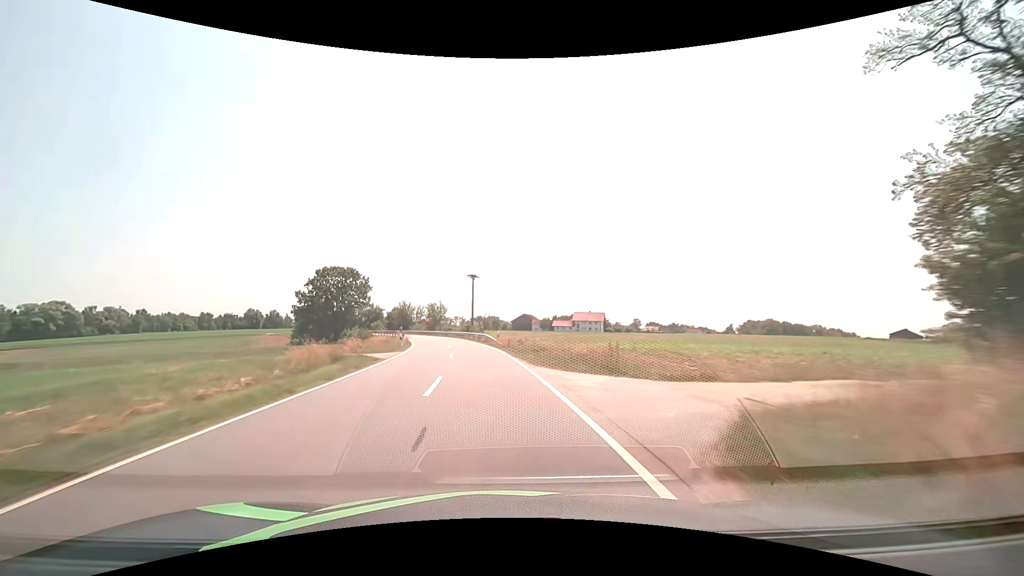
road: tertiary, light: Day
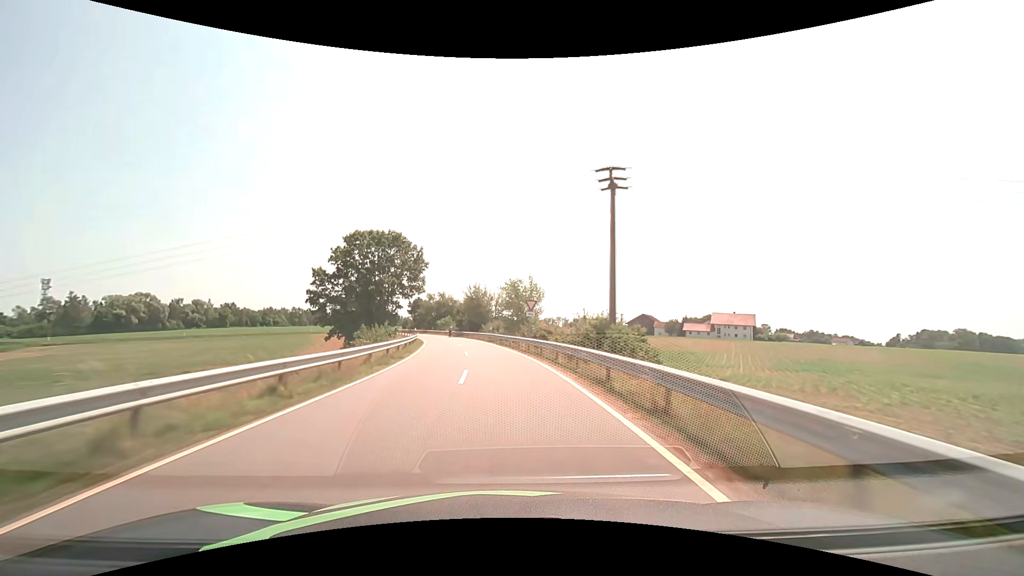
(-4.9, +46.4) m; -12°
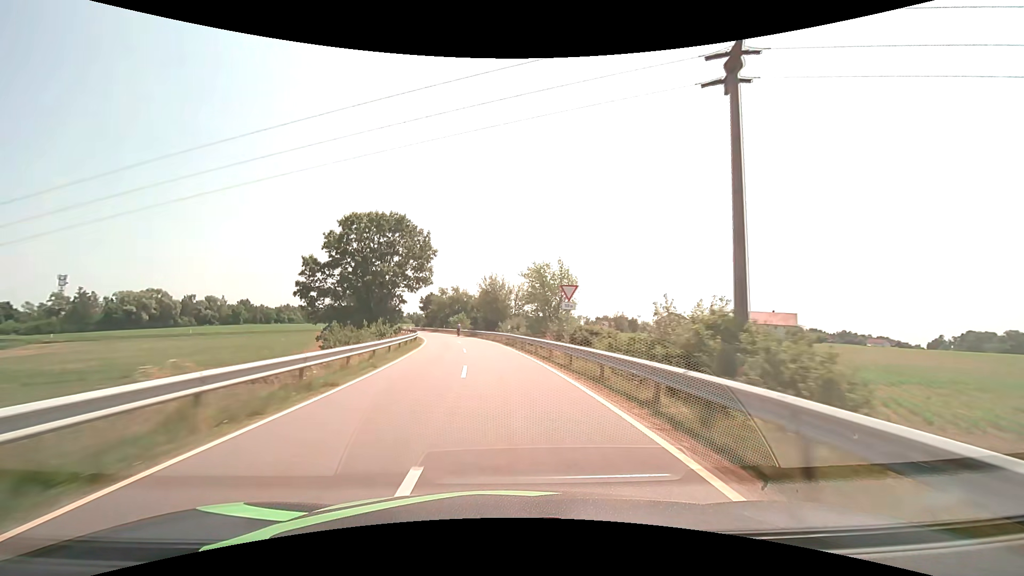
(-0.2, +11.0) m; -2°
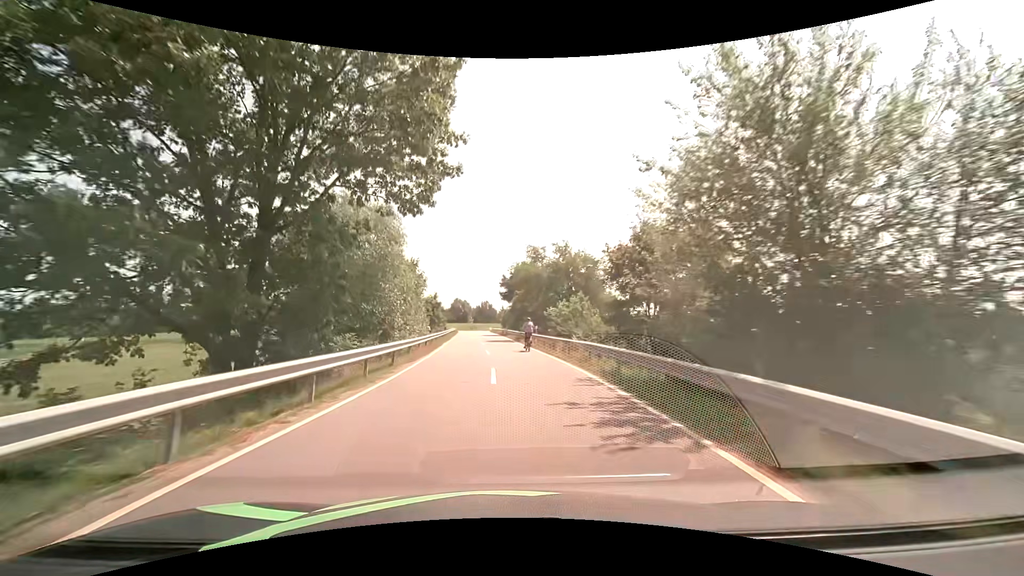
(-4.6, +49.9) m; -12°
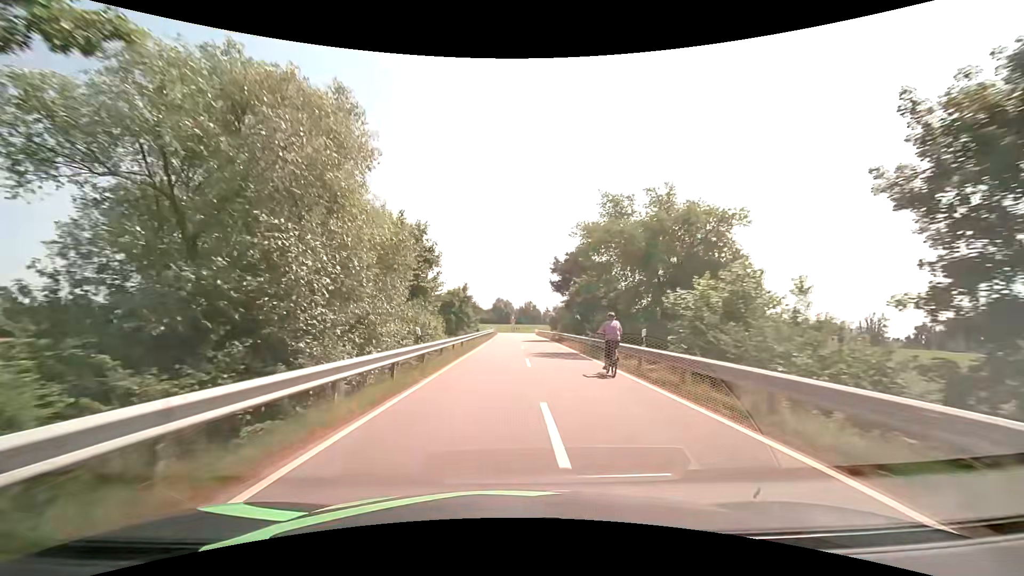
(-0.9, +17.6) m; -5°
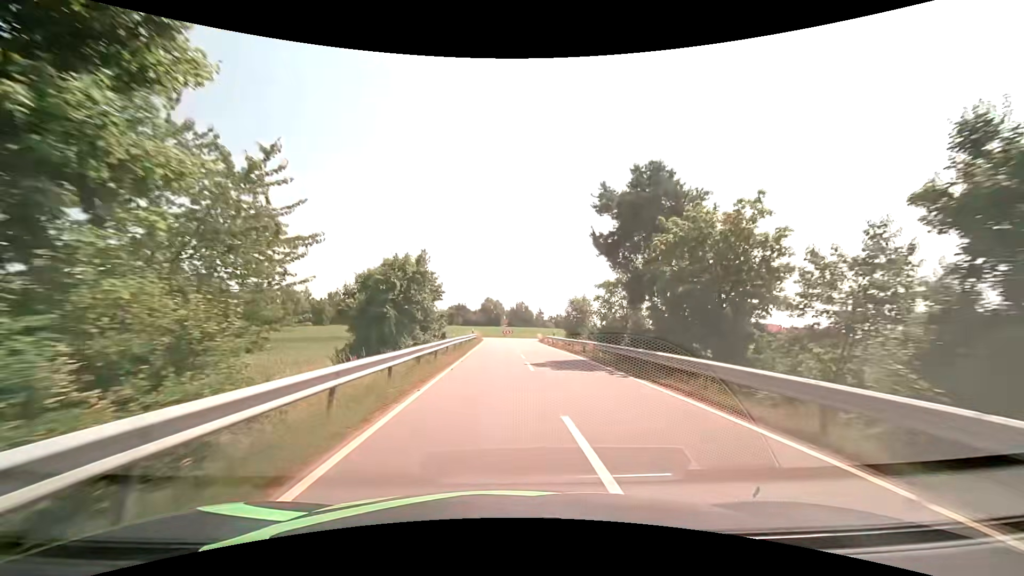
(-0.2, +24.8) m; +1°
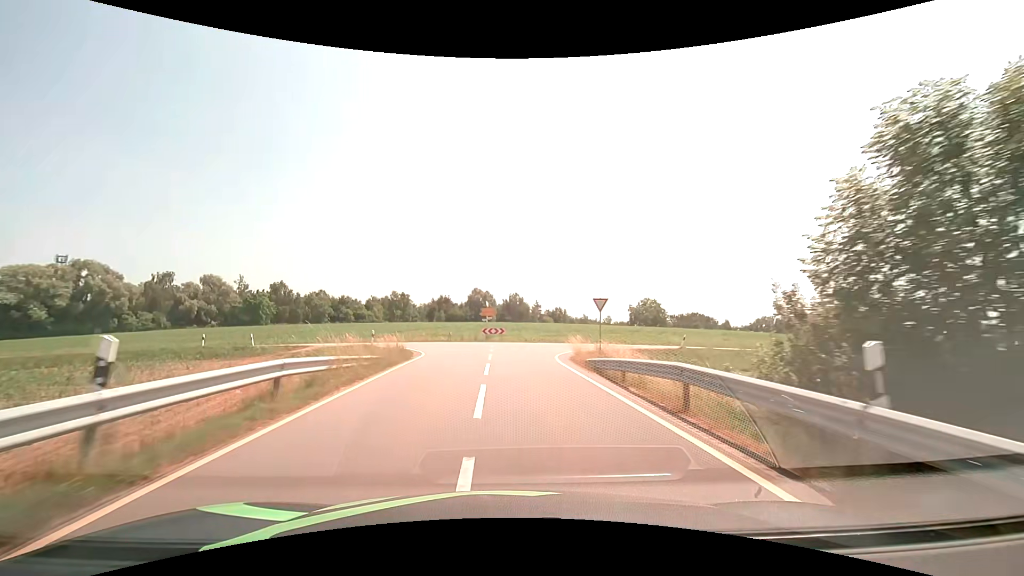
(+0.9, +38.6) m; +1°
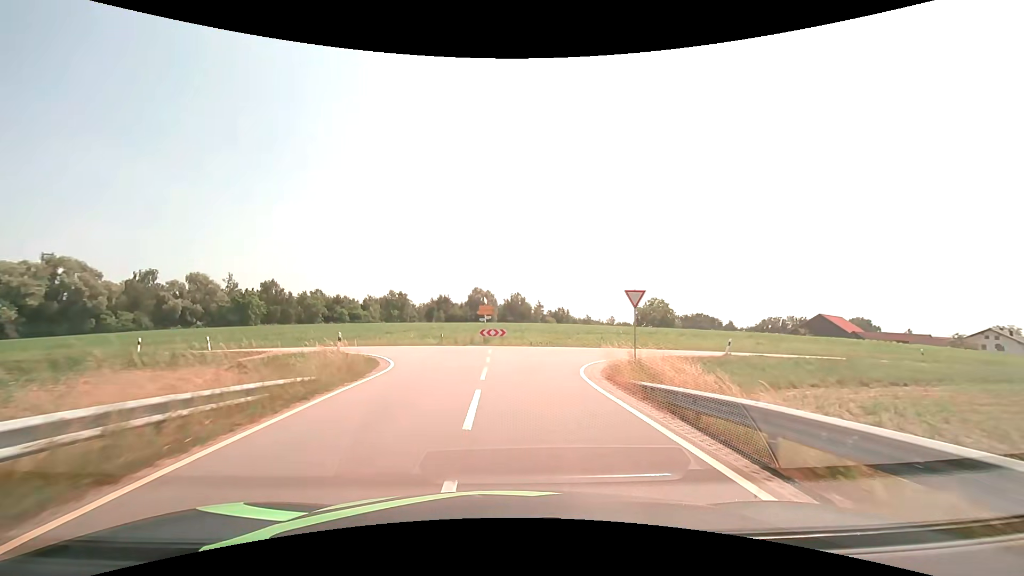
(0.0, +6.7) m; 0°
(0, +10) (+1, +20) (+6, +28) (+15, +34) (+25, +35) (+35, +37) (+44, +39) (+54, +41) (+63, +45) (+72, +49) m
